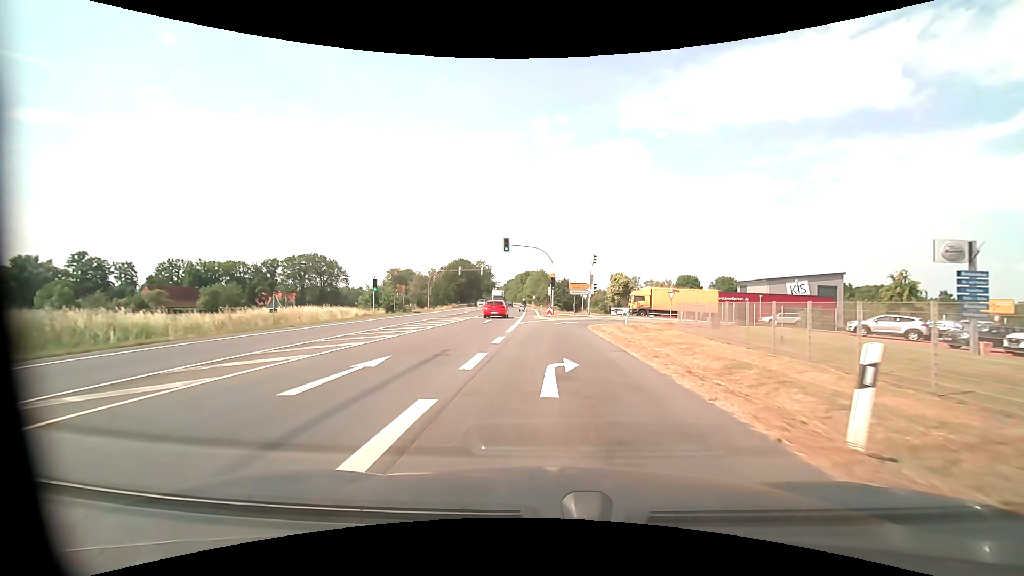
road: primary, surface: asphalt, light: Day
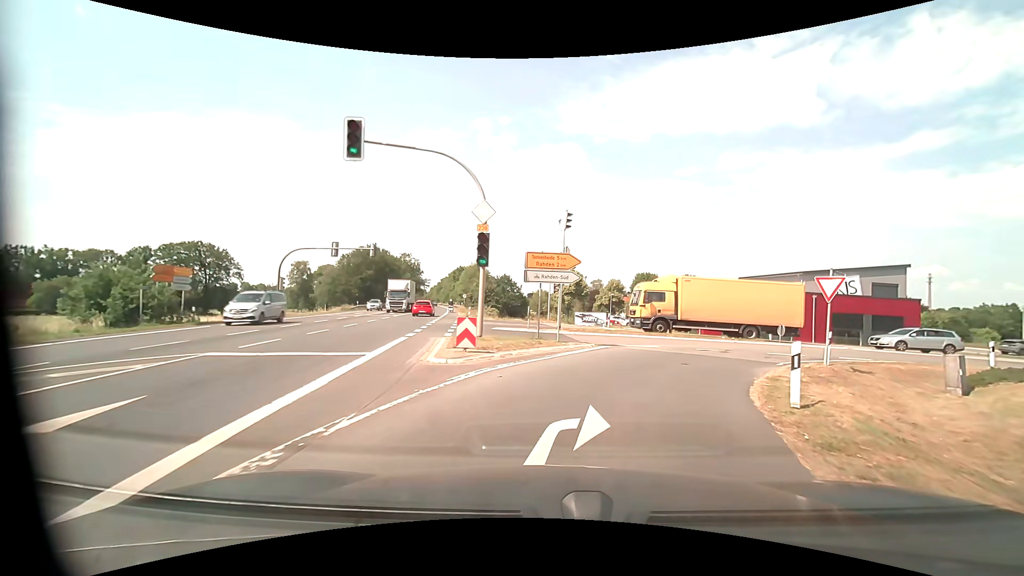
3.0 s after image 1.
(+0.6, +28.6) m; +7°
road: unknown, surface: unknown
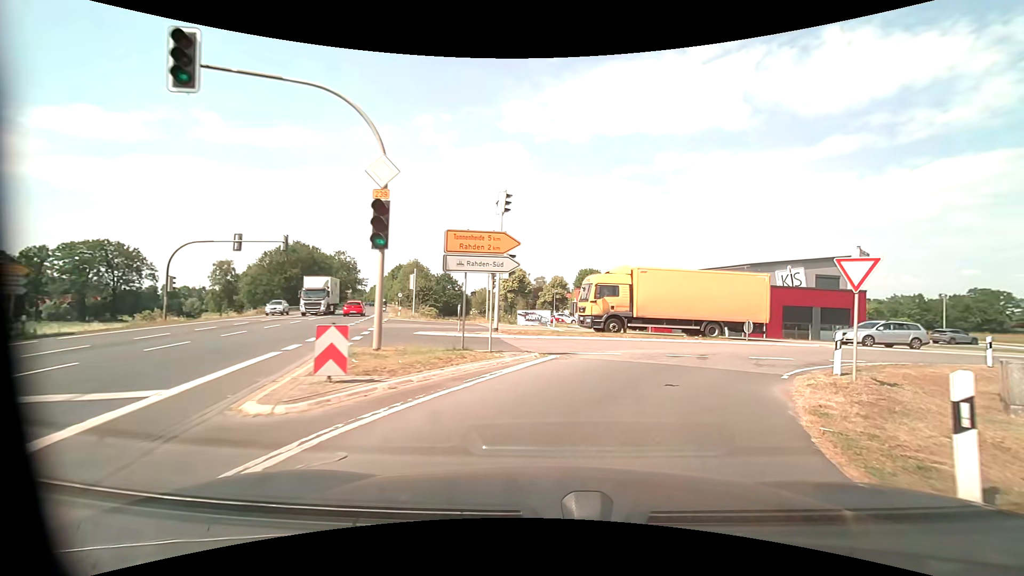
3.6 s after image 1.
(+0.3, +4.8) m; +7°
